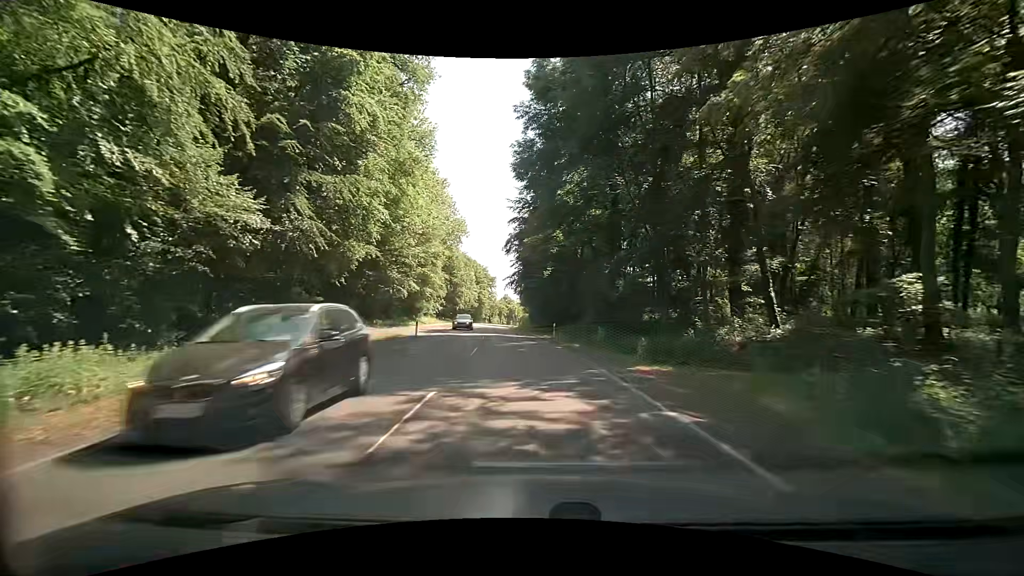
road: secondary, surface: asphalt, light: Day
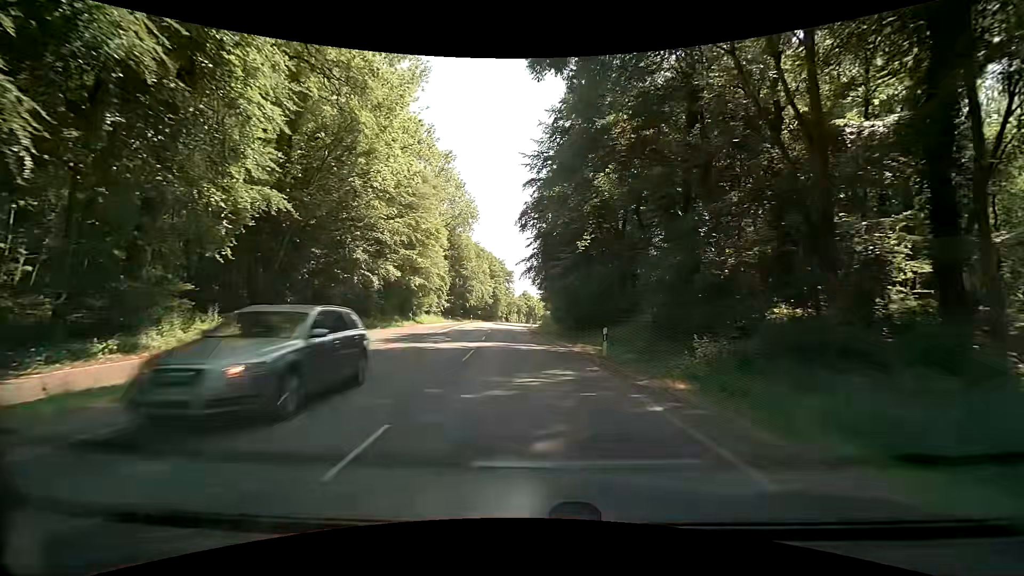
(-0.3, +15.0) m; -2°
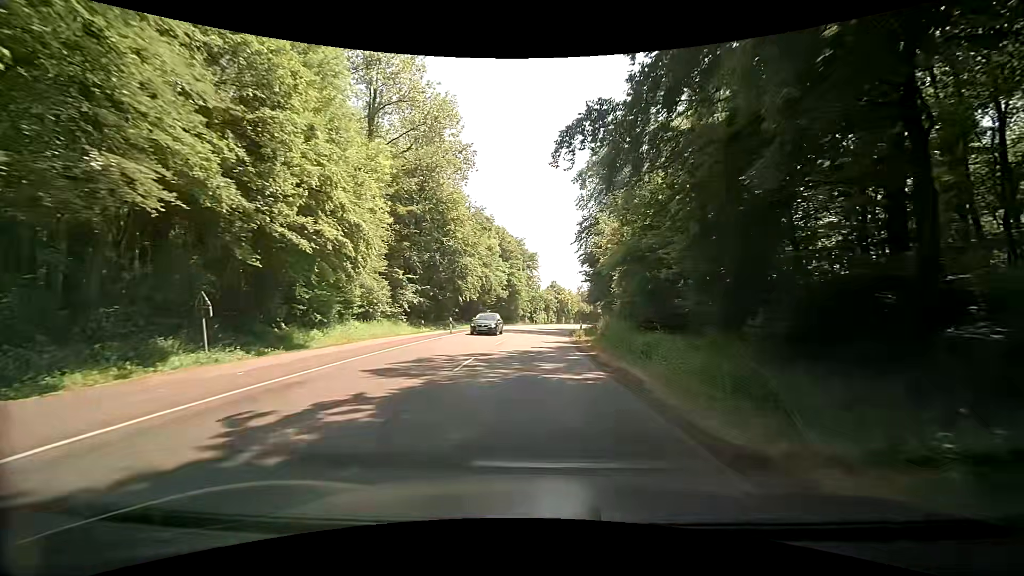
(-1.2, +38.7) m; -3°
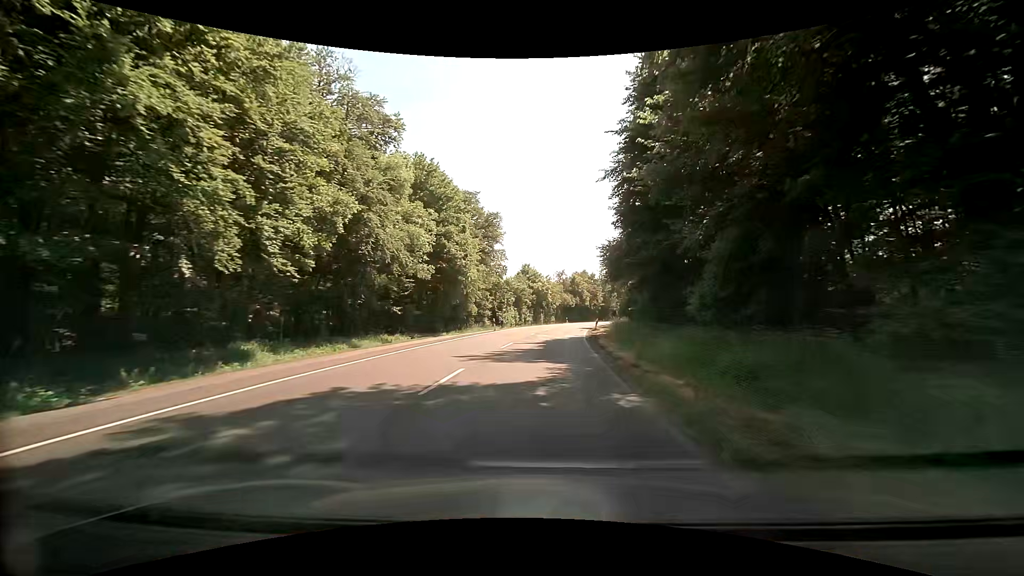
(+0.9, +39.7) m; +3°
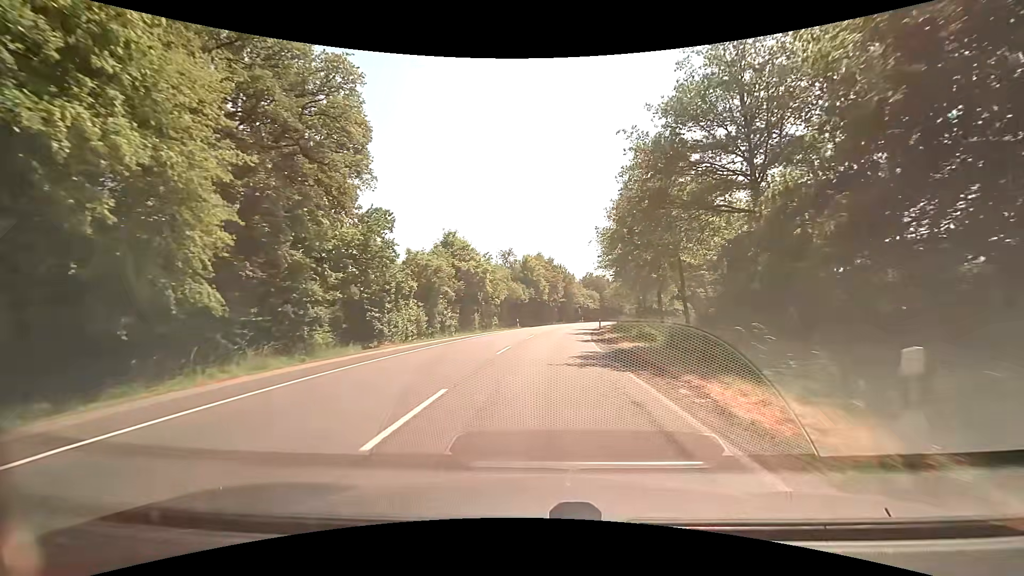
(+1.5, +39.3) m; +5°
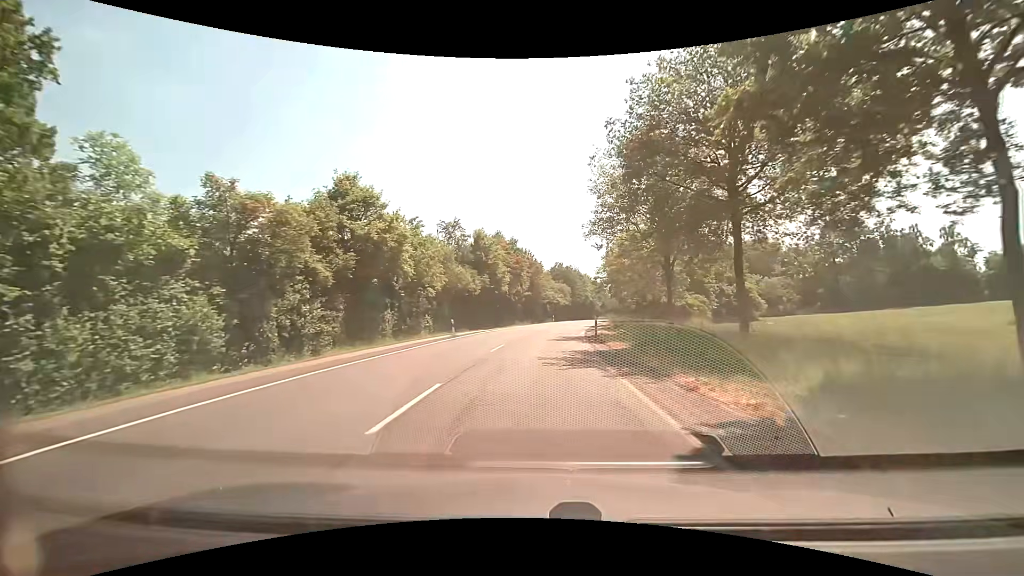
(+1.0, +23.3) m; +5°
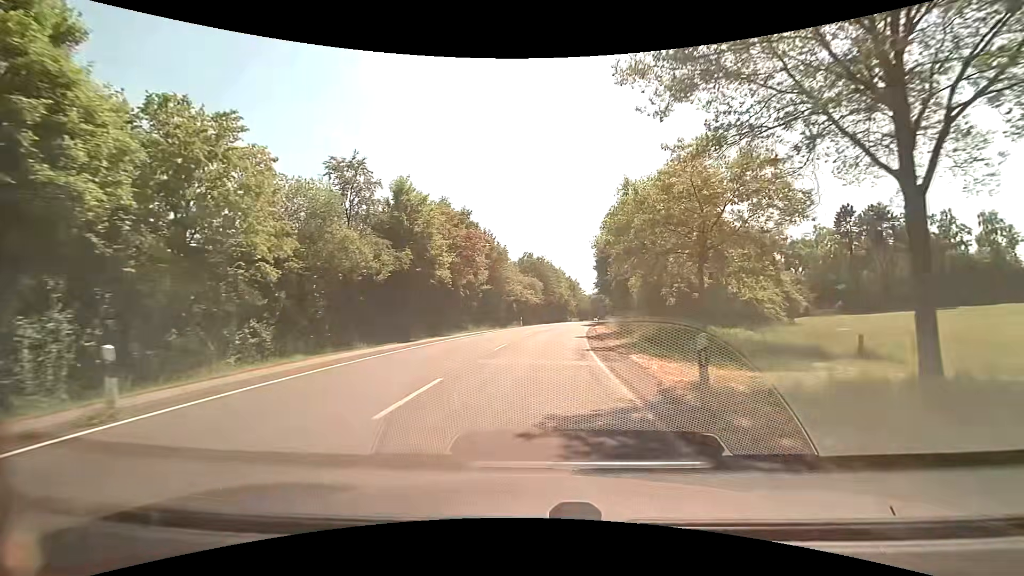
(+0.7, +23.2) m; +4°
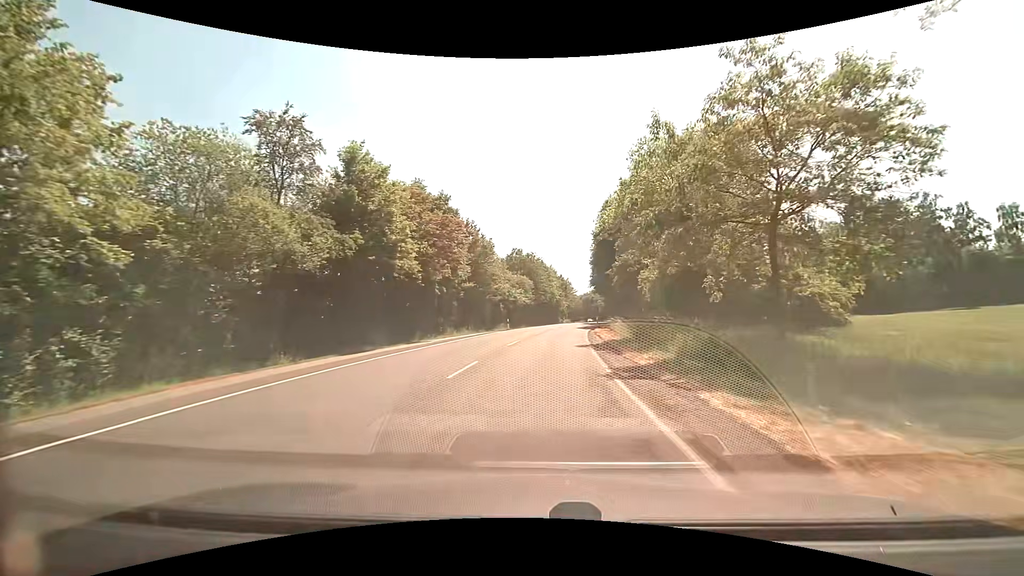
(0.0, +7.8) m; +1°
(0, +10) (0, +20) (+1, +30) (+2, +40) (+3, +50) (+5, +60) (+6, +70) (+8, +80) (+9, +89) (+11, +99) m
